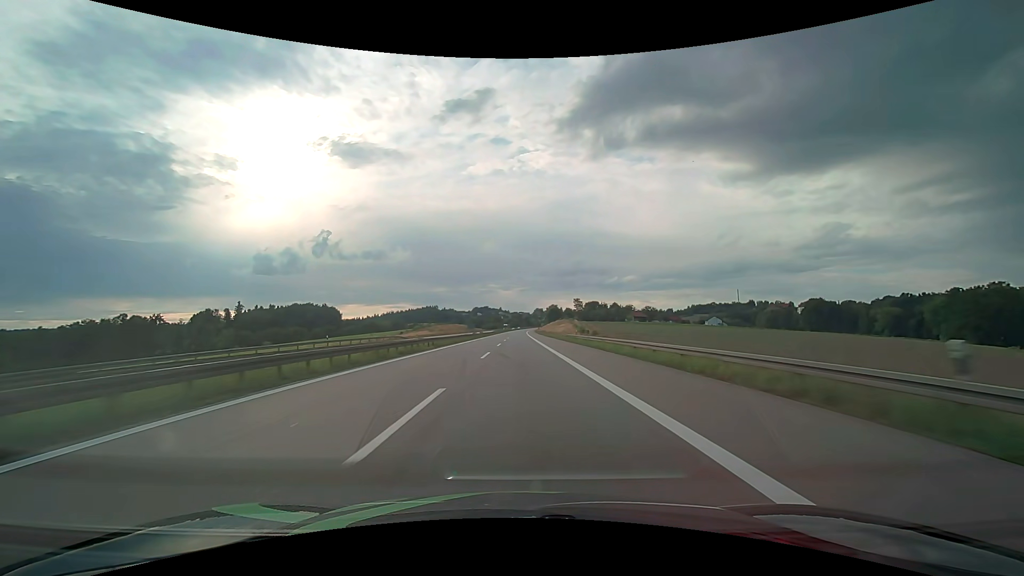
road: motorway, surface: asphalt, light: Day
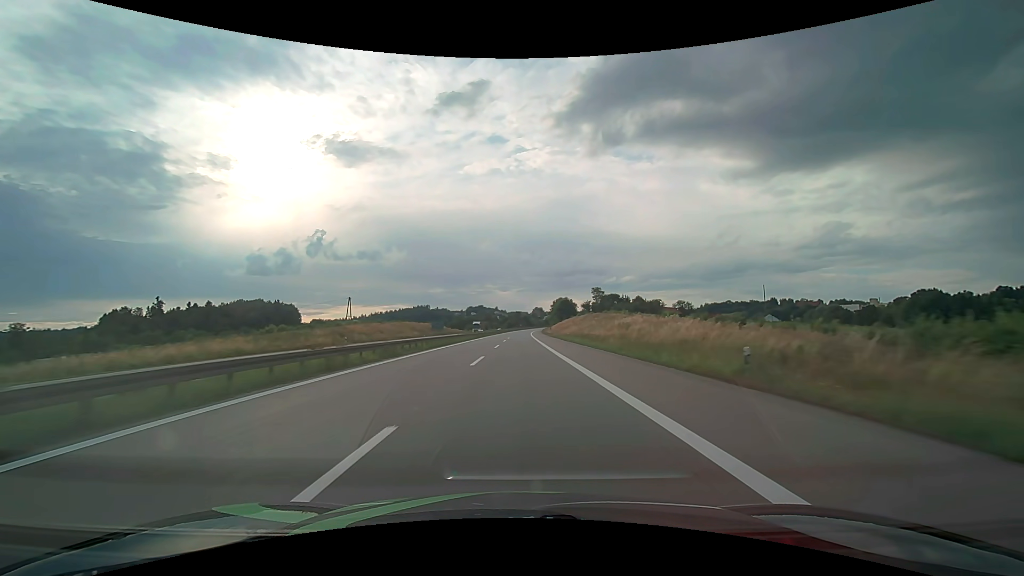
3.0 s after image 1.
(+0.1, +95.0) m; 0°
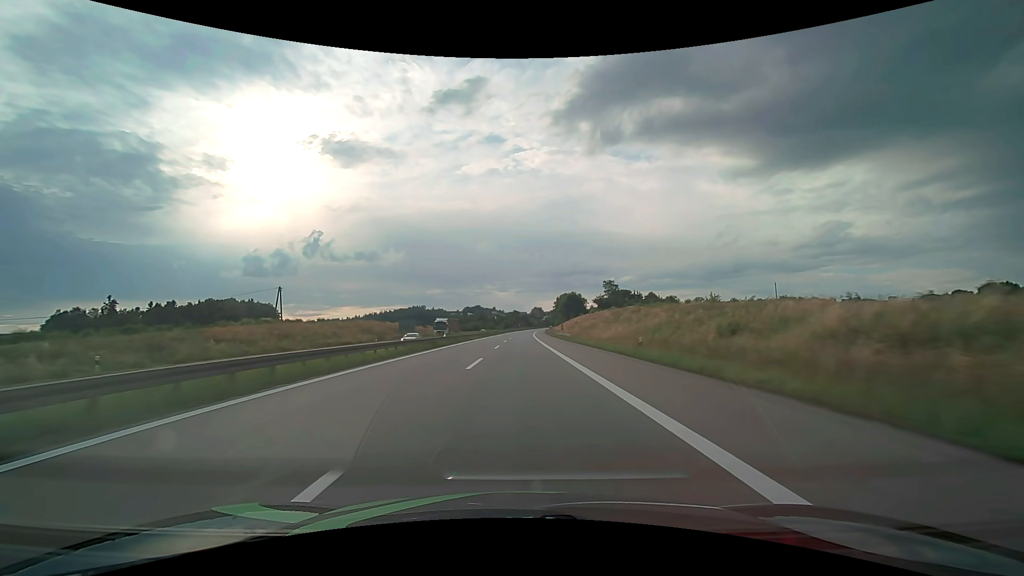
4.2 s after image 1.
(0.0, +38.0) m; 0°
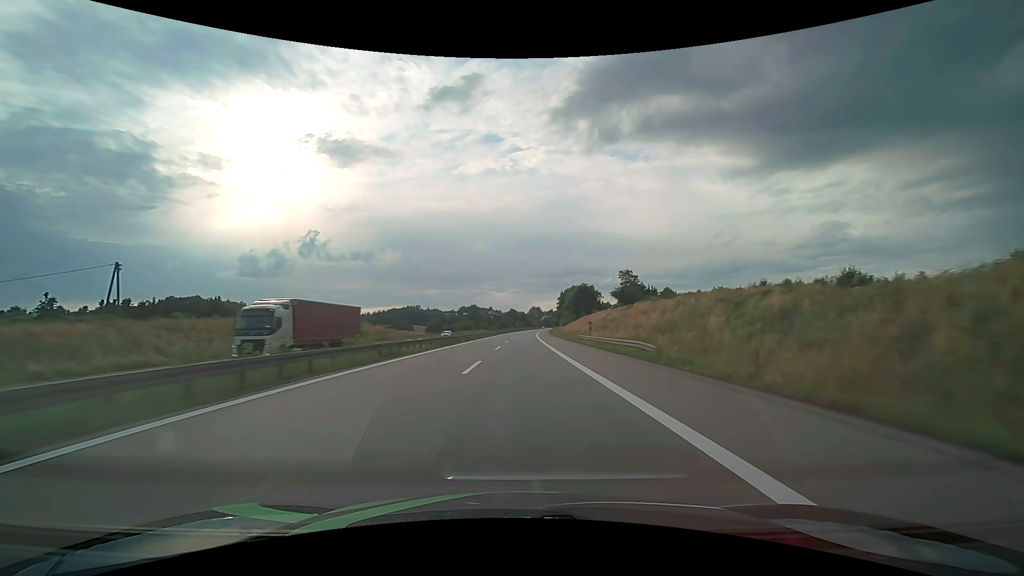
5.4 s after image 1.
(+0.1, +38.0) m; 0°
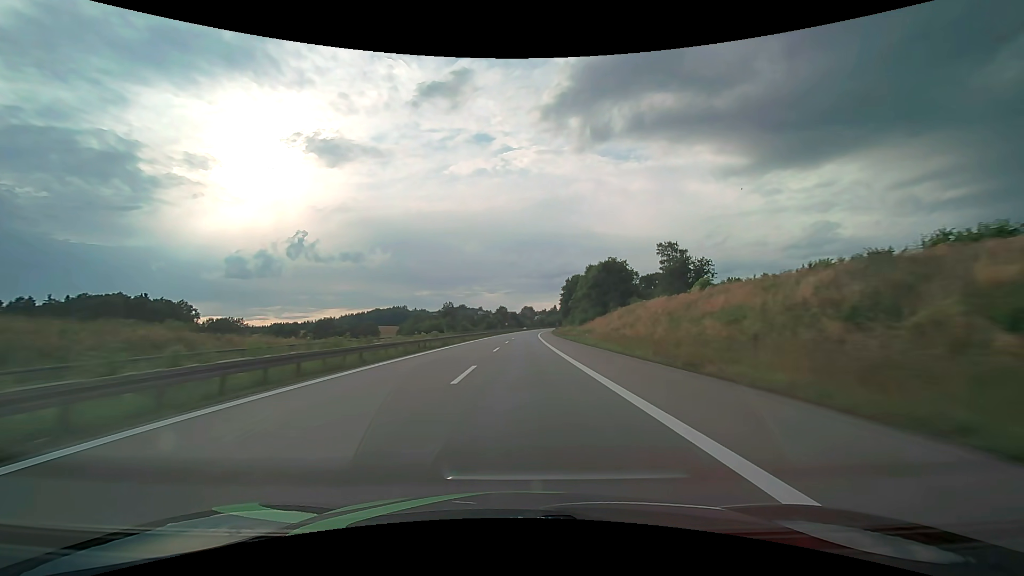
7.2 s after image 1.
(+0.4, +57.0) m; +1°
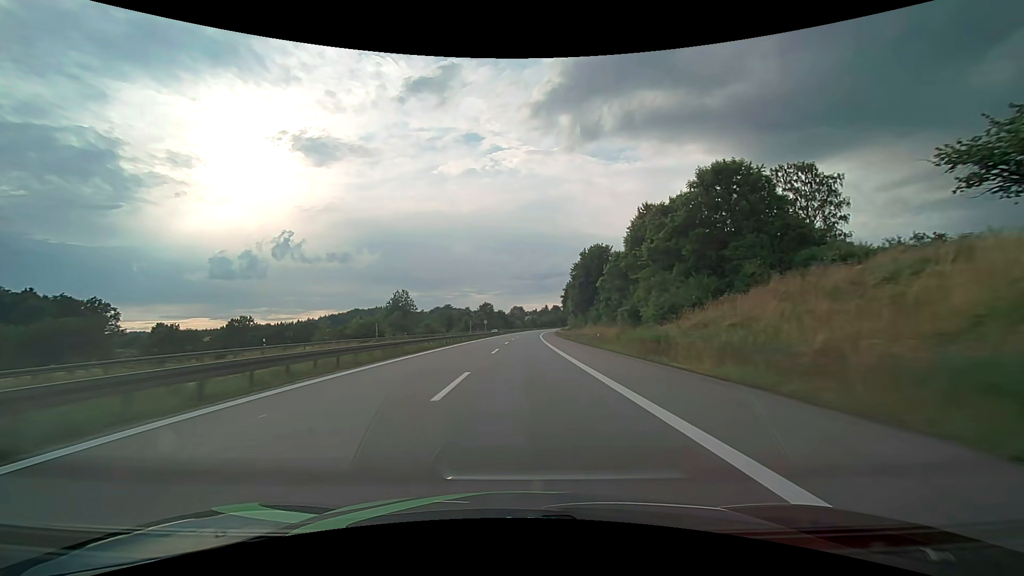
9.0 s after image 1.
(+0.5, +57.0) m; +1°
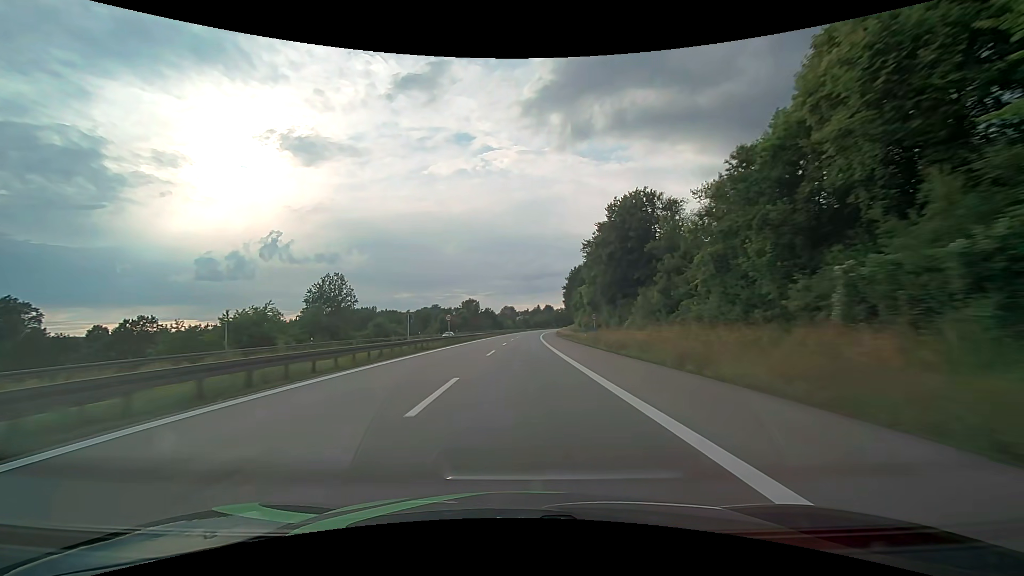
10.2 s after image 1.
(+0.4, +38.0) m; +1°
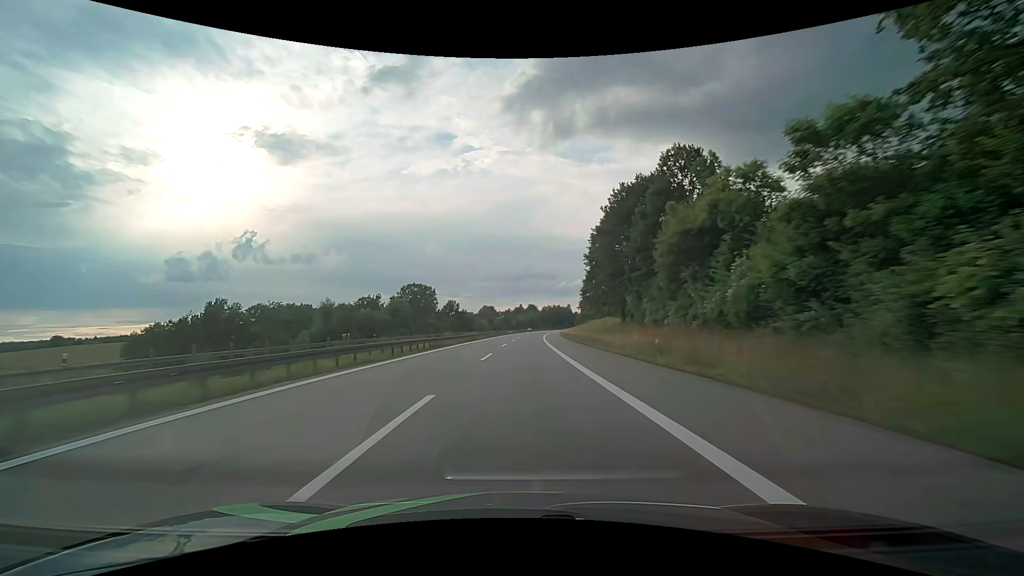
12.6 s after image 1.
(+1.2, +76.0) m; +2°
(0, +10) (0, +20) (0, +30) (+1, +40) (+1, +50) (+1, +60) (+2, +70) (+2, +80) (+3, +90) (+3, +100) m
